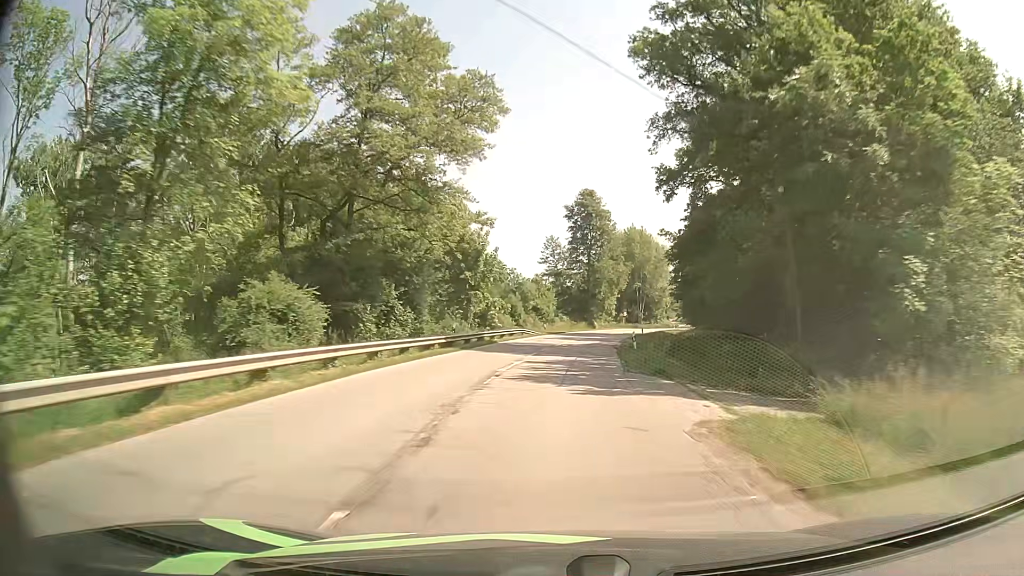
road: secondary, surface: asphalt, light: Day
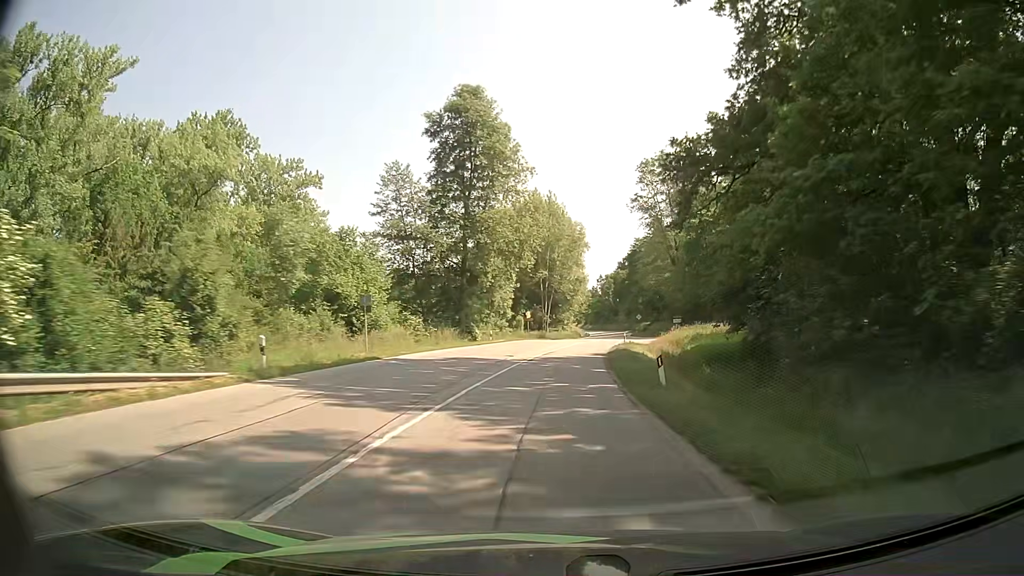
(+3.8, +51.0) m; +9°
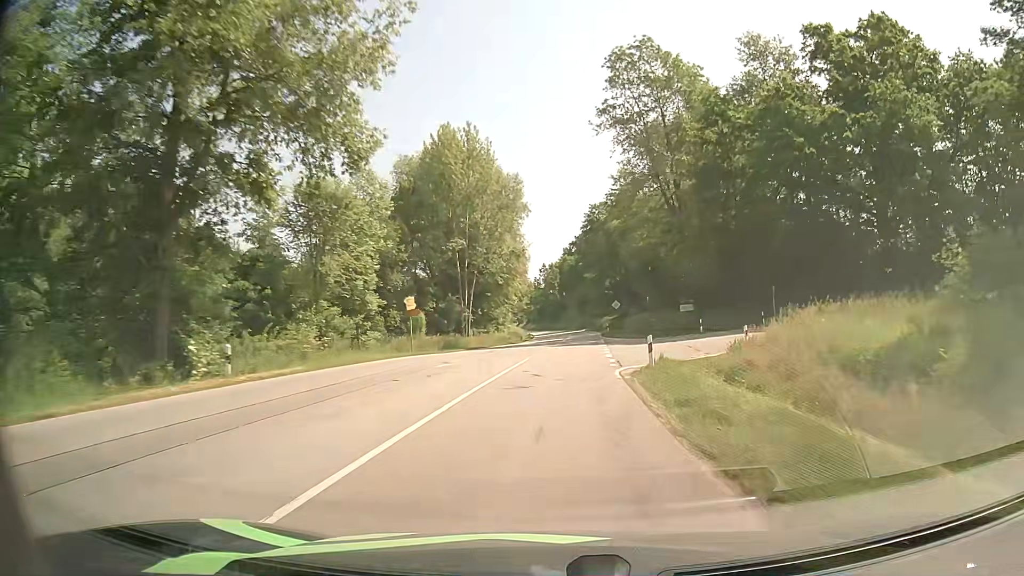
(+2.1, +39.5) m; +5°
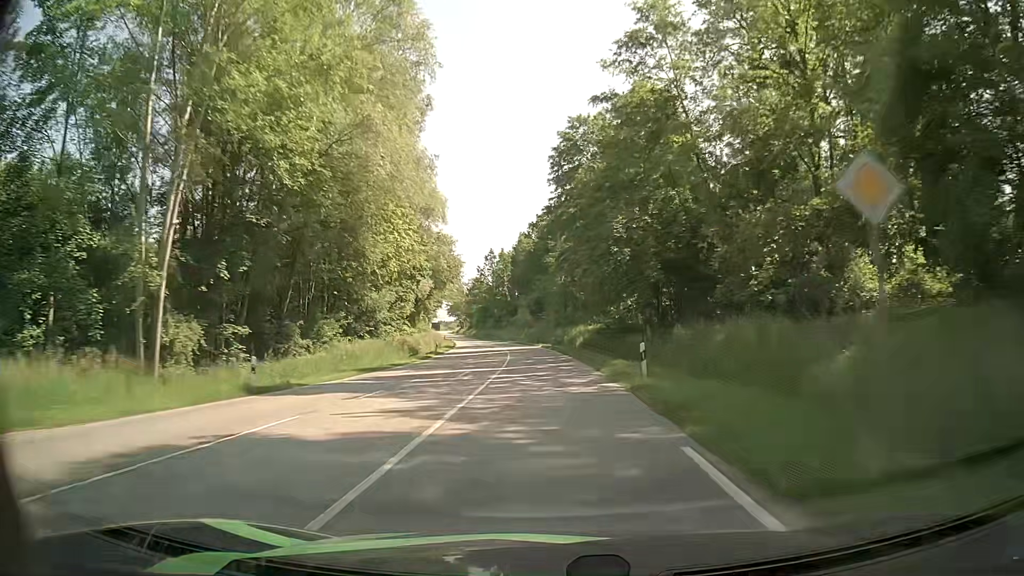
(+2.5, +53.7) m; +3°
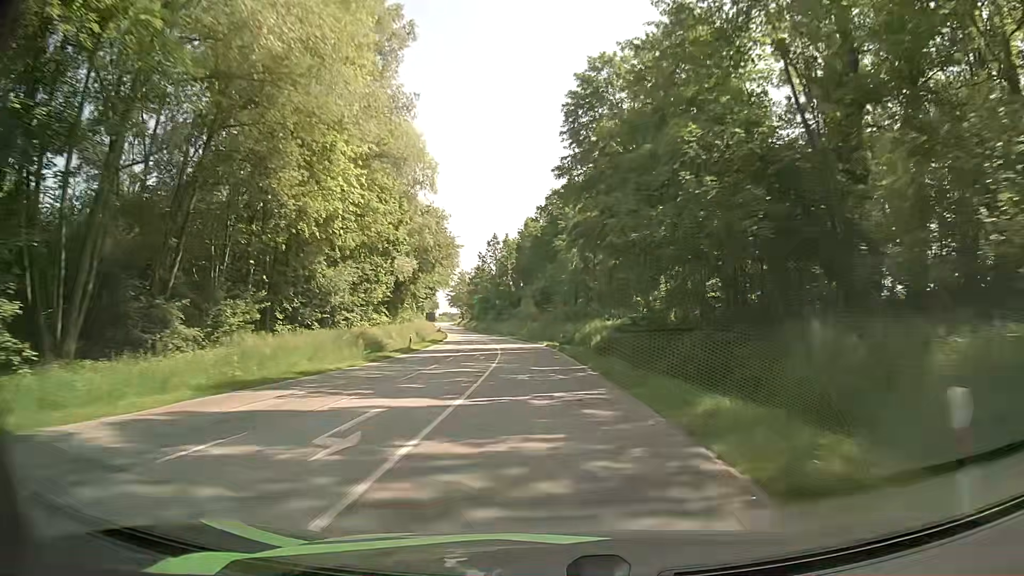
(0.0, +13.8) m; 0°
(0, +10) (0, +20) (-1, +30) (-1, +40) (-2, +50) (-3, +60) (-4, +70) (-6, +80) (-7, +90) (-9, +99) m
